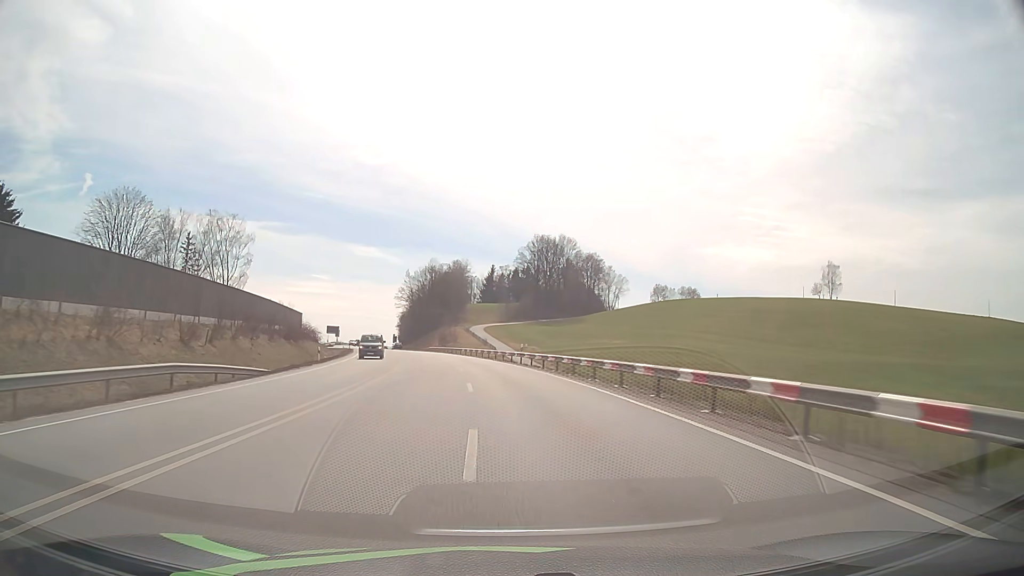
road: primary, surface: asphalt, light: Day
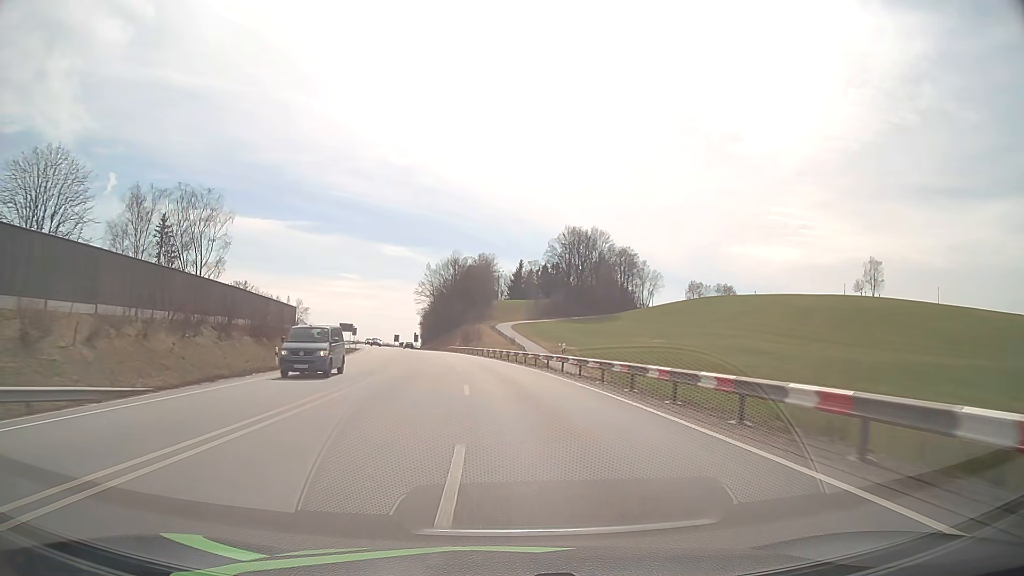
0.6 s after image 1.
(-0.2, +13.8) m; -2°
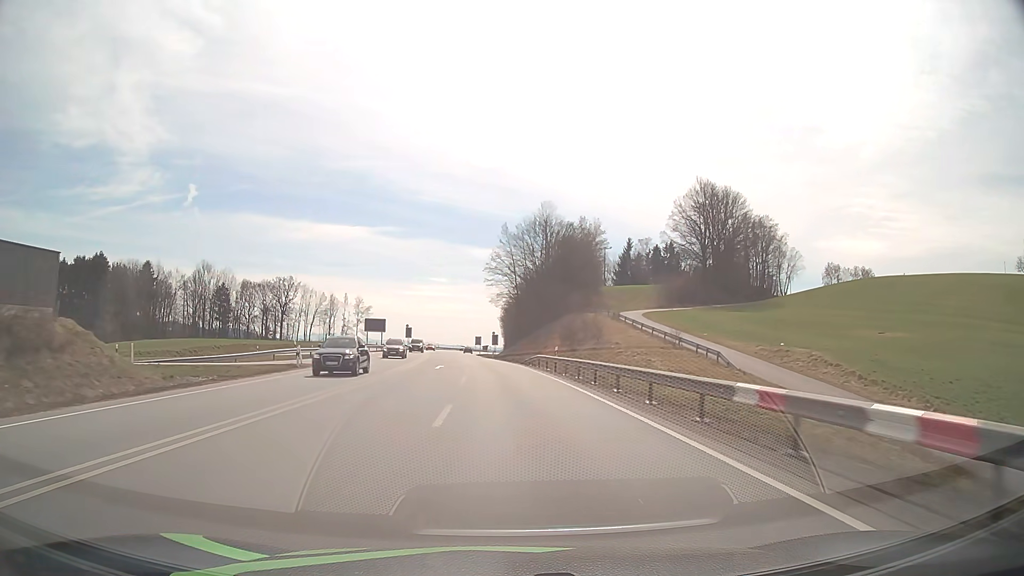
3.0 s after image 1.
(-4.3, +54.6) m; -8°
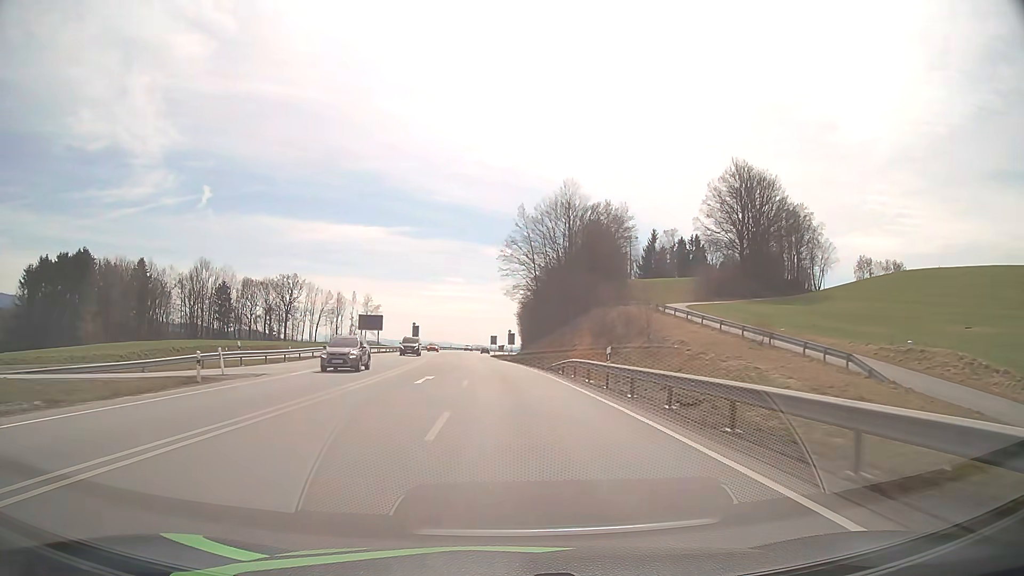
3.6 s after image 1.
(-0.2, +13.7) m; -1°
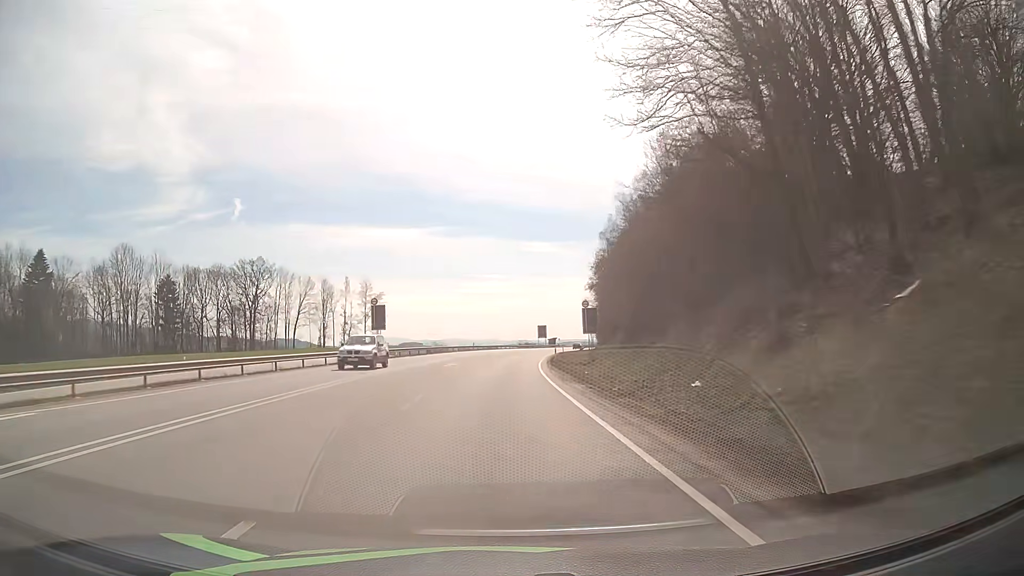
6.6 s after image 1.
(-2.4, +69.1) m; -4°
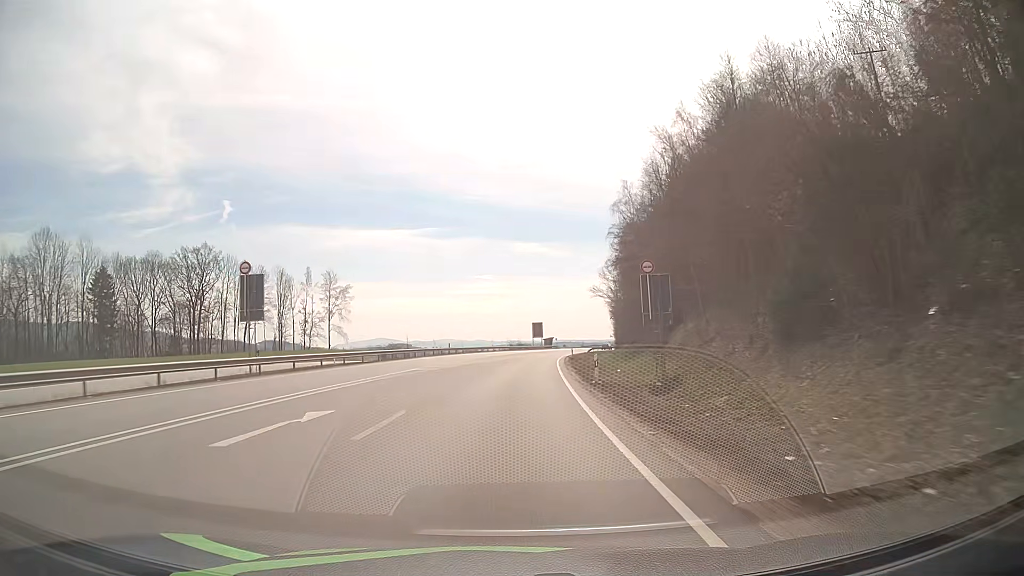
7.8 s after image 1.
(+0.1, +27.9) m; +1°
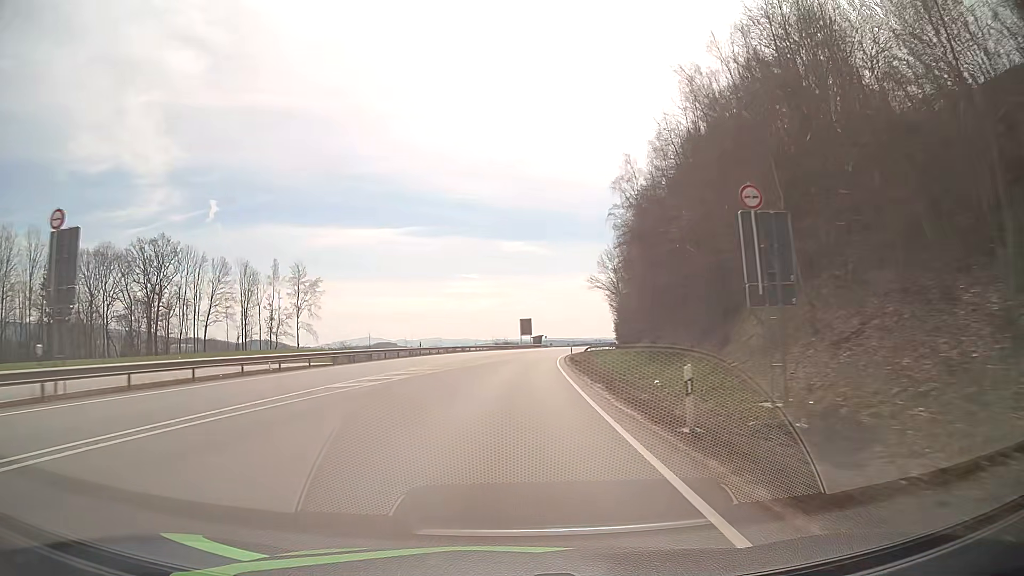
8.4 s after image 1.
(+0.1, +13.9) m; +1°
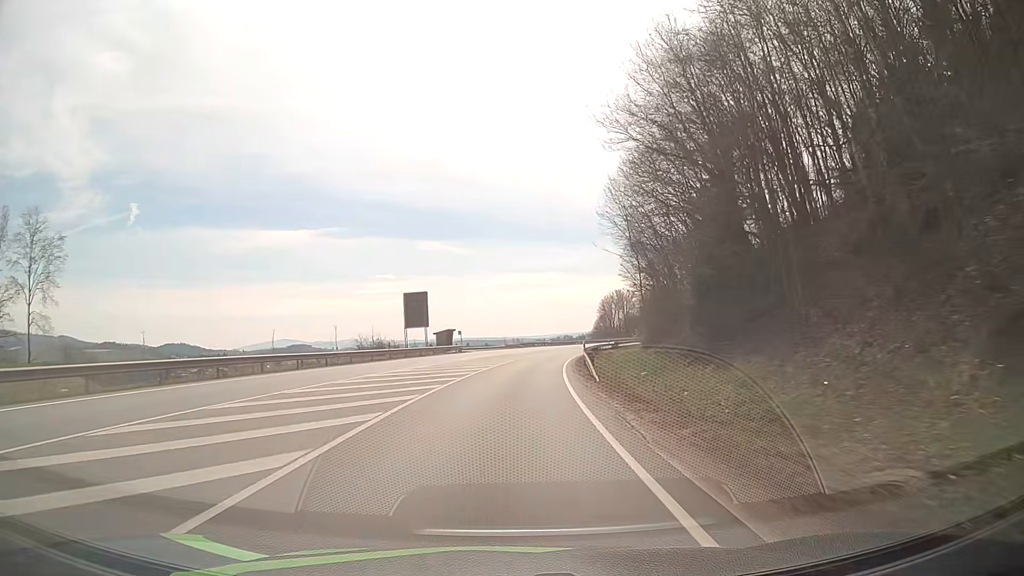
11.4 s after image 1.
(+4.2, +68.5) m; +7°
(0, +10) (0, +20) (+1, +30) (+2, +40) (+3, +50) (+4, +60) (+6, +70) (+8, +79) (+10, +89) (+12, +99) m
